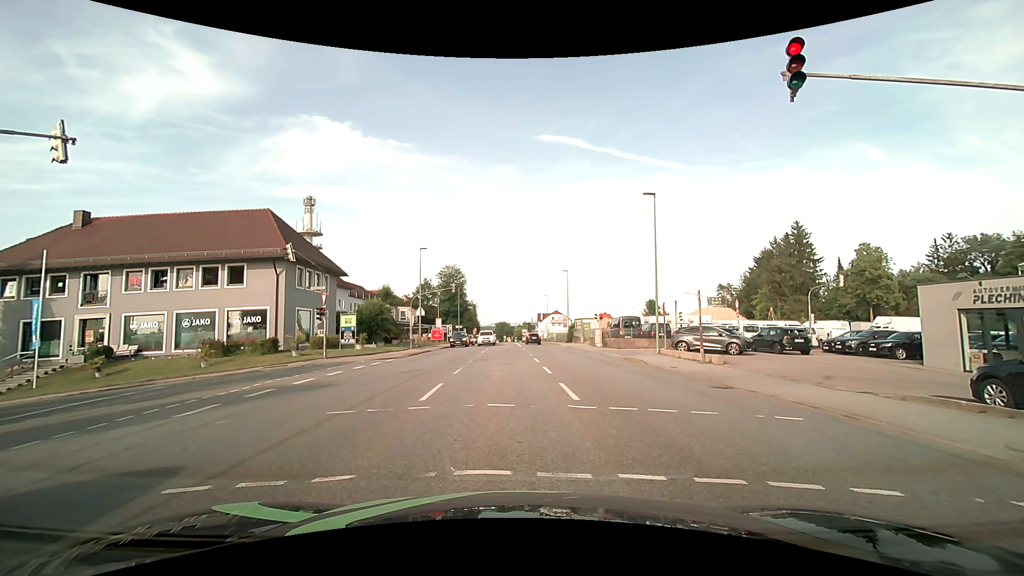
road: tertiary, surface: asphalt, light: Day
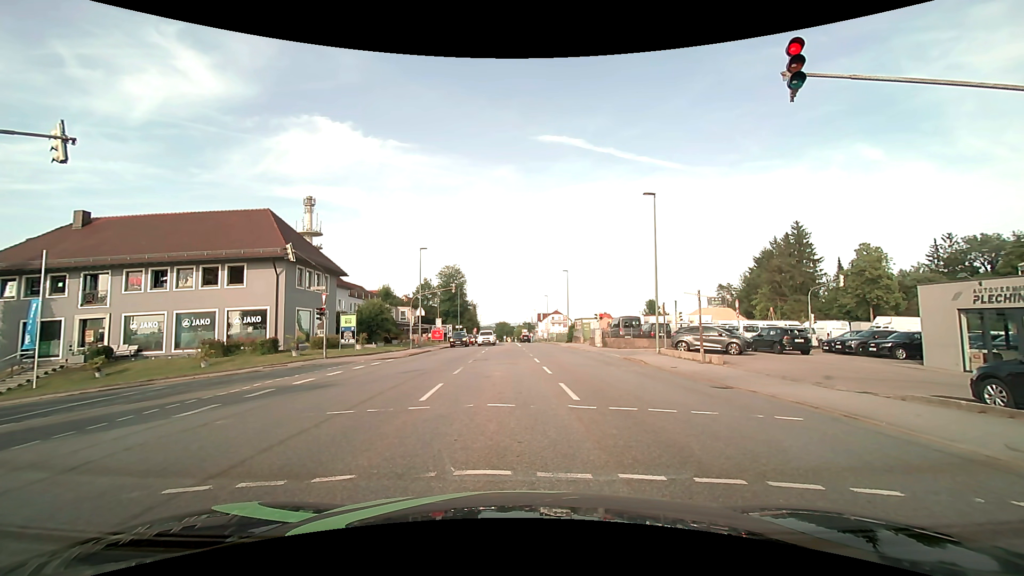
(0.0, 0.0) m; 0°
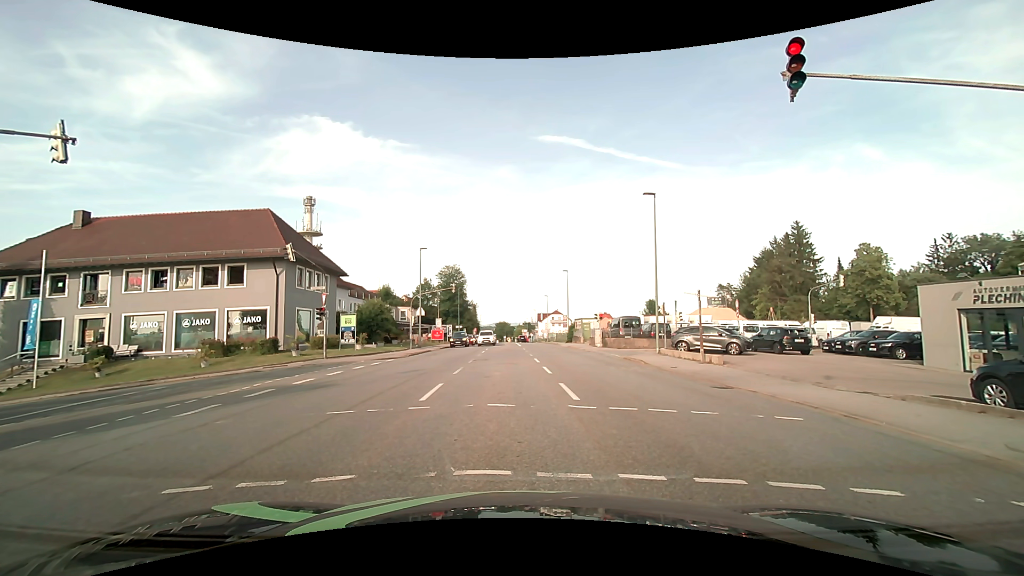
(0.0, 0.0) m; 0°
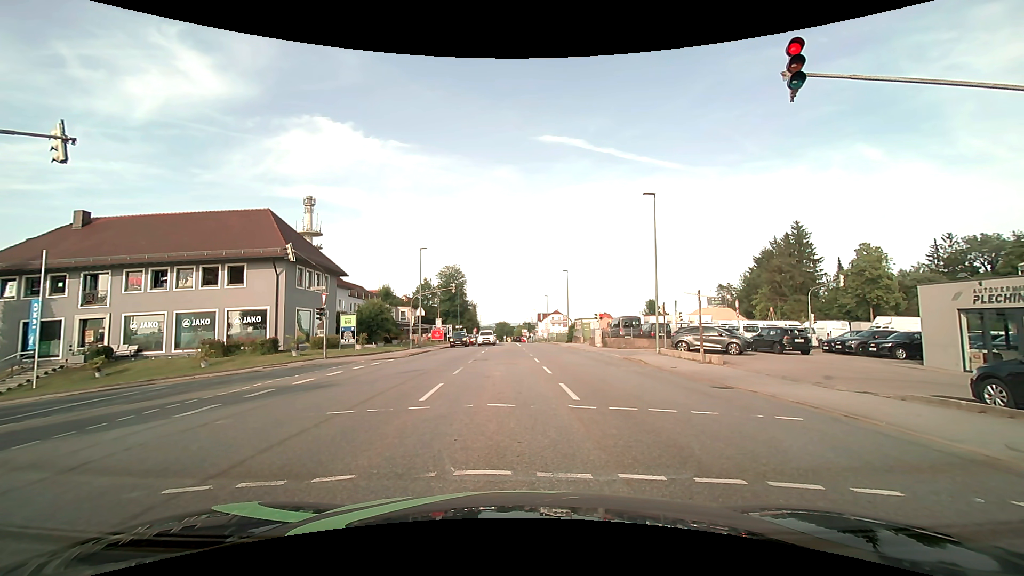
(0.0, 0.0) m; 0°
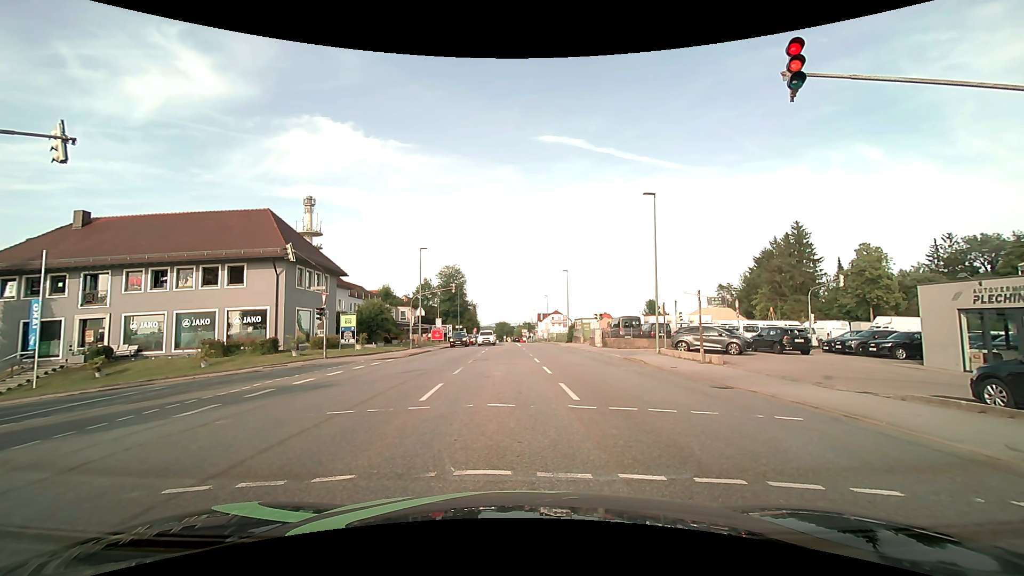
(0.0, 0.0) m; 0°
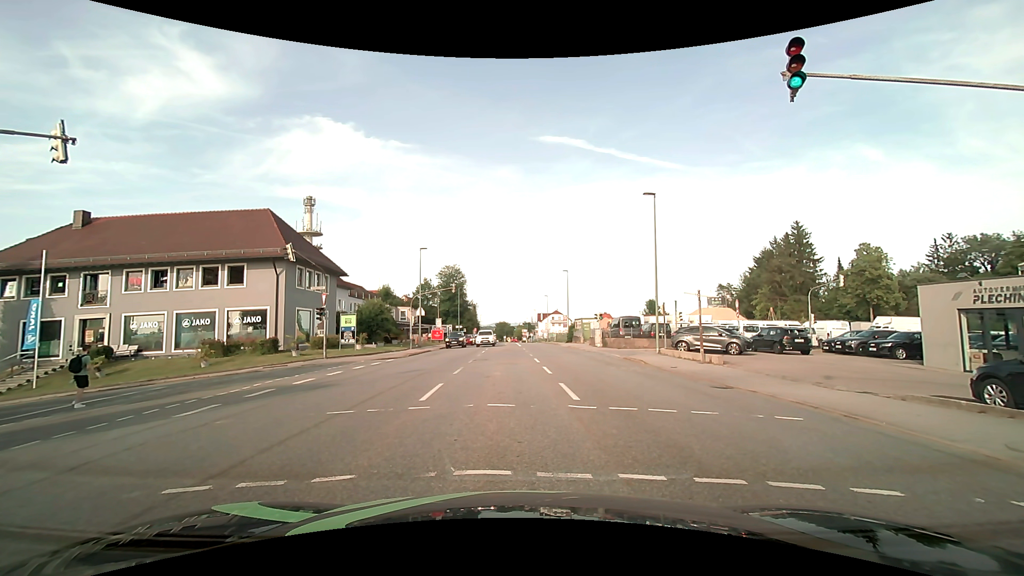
(0.0, 0.0) m; 0°
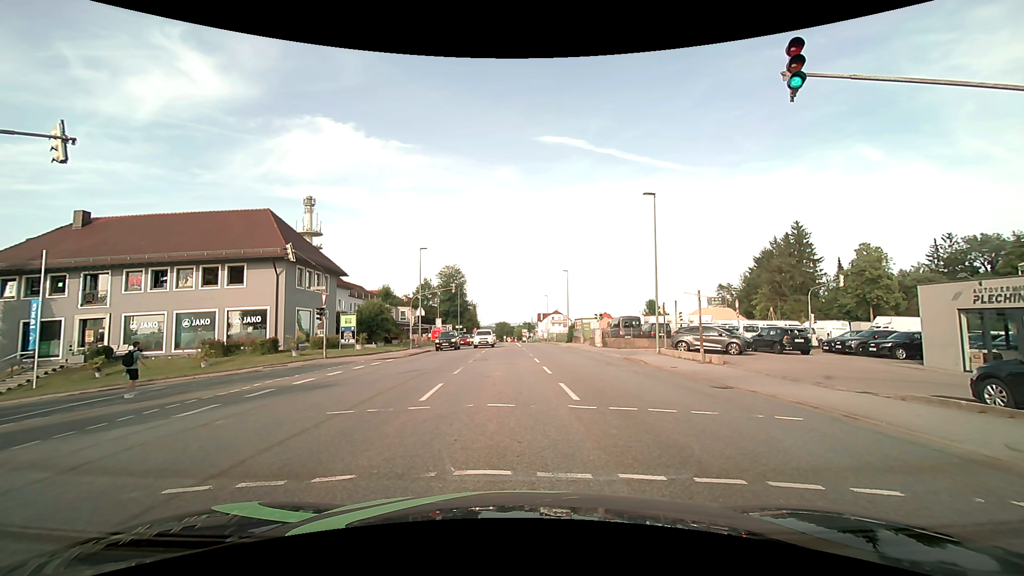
(0.0, 0.0) m; 0°
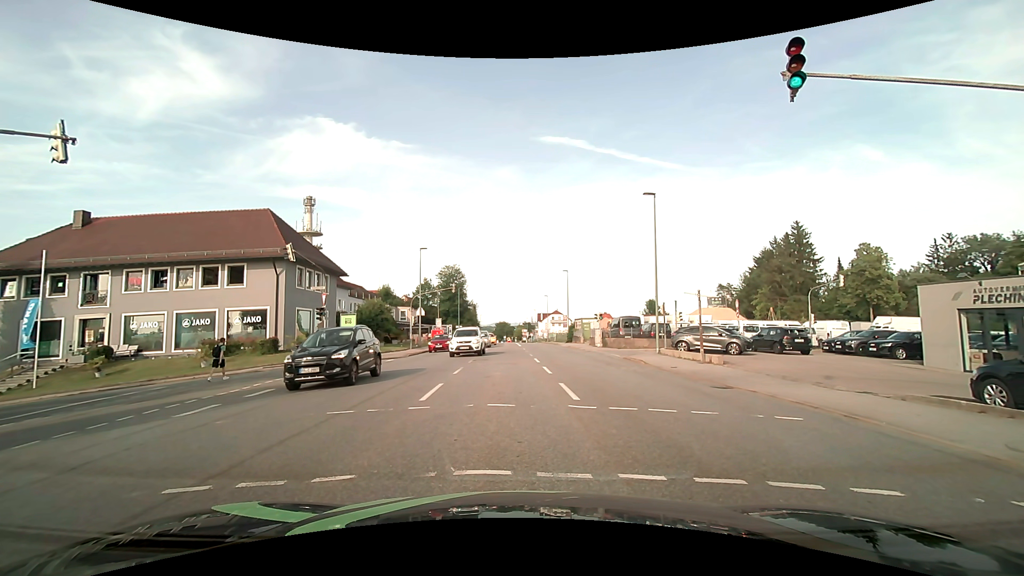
(0.0, 0.0) m; 0°
